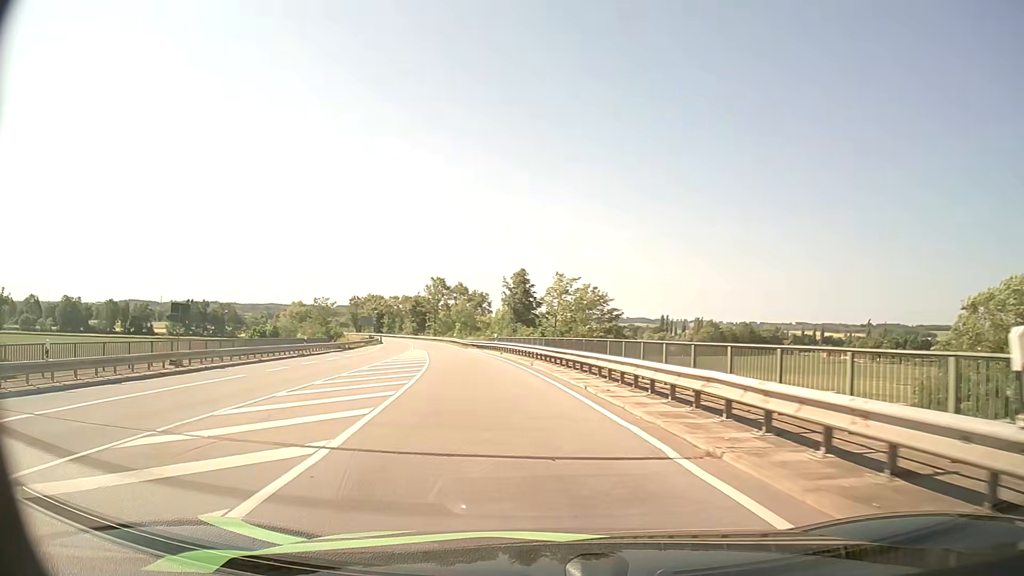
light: Day
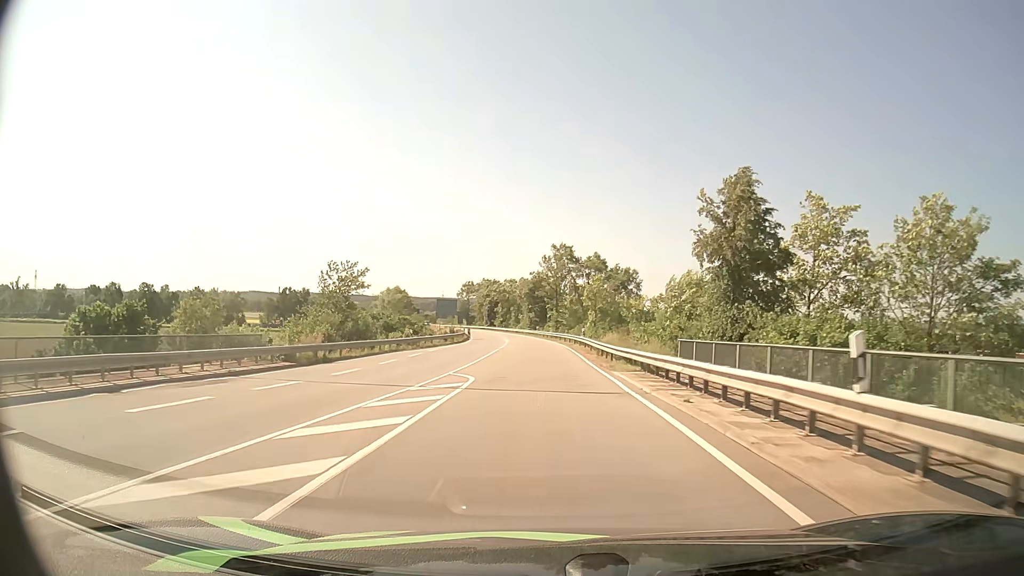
(-5.4, +41.6) m; -12°
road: secondary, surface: asphalt
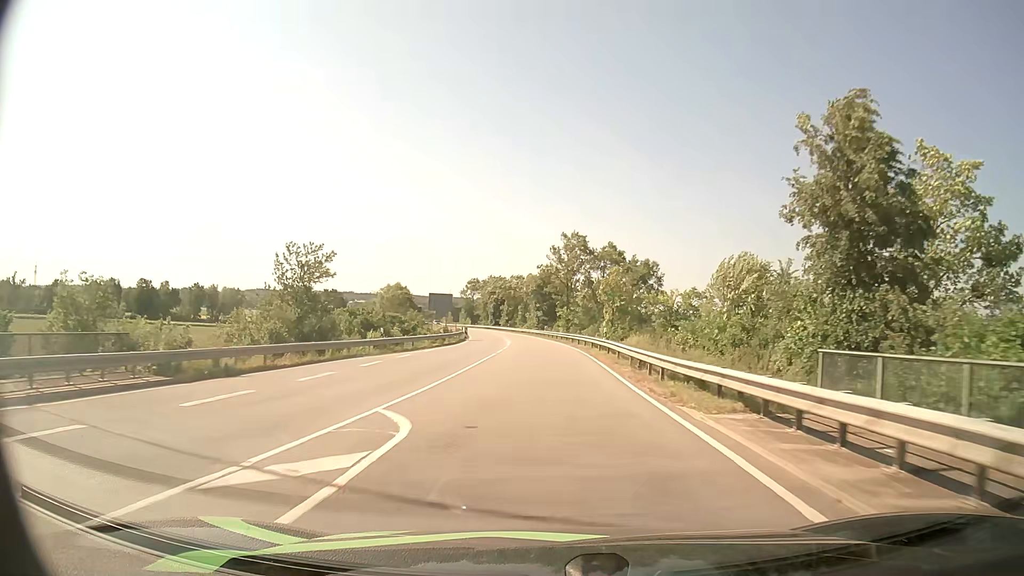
(-0.1, +10.4) m; -1°
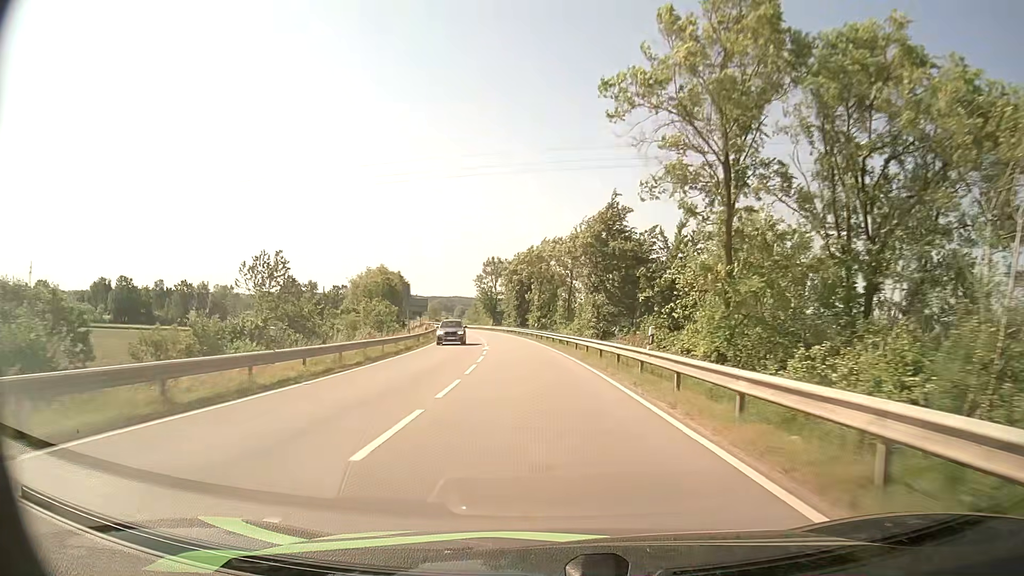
(-1.3, +58.5) m; -4°
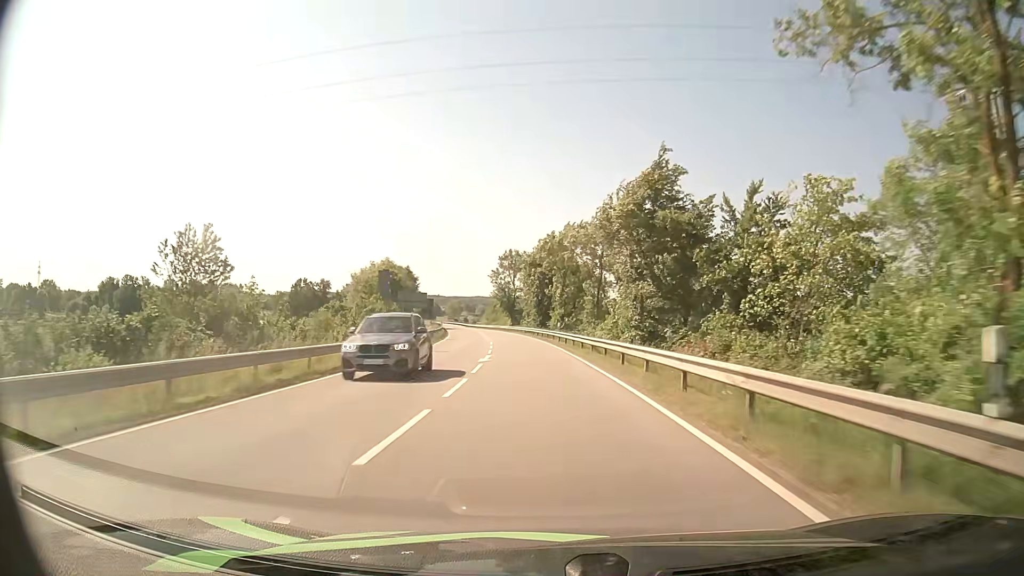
(-0.2, +12.2) m; -2°
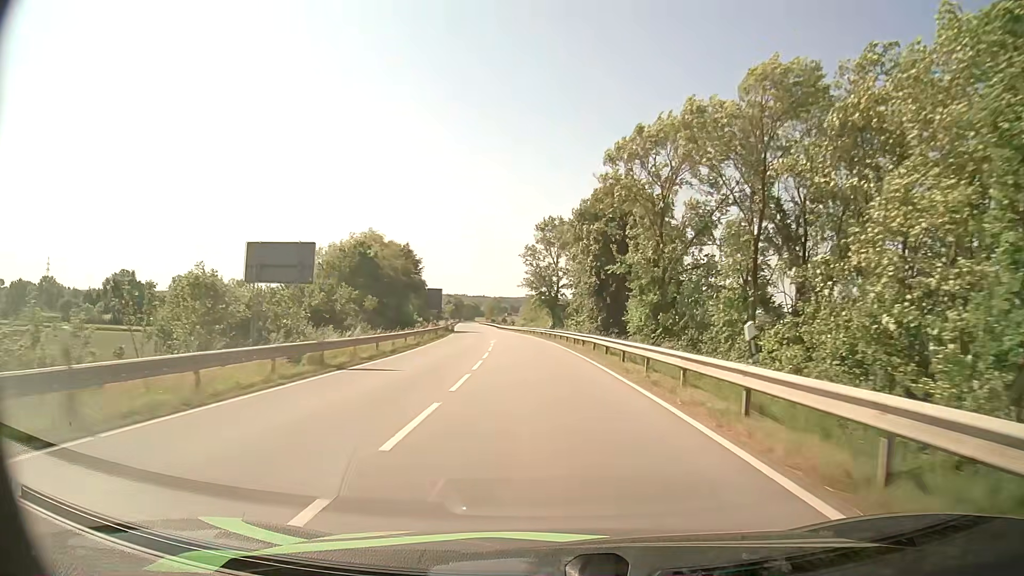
(-1.4, +35.3) m; -4°
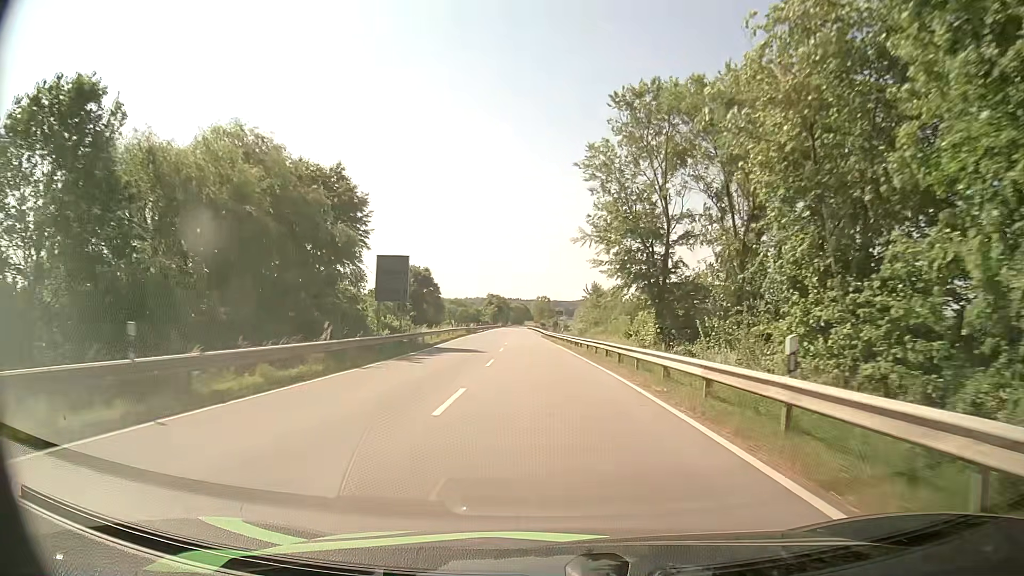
(-2.1, +45.3) m; -5°
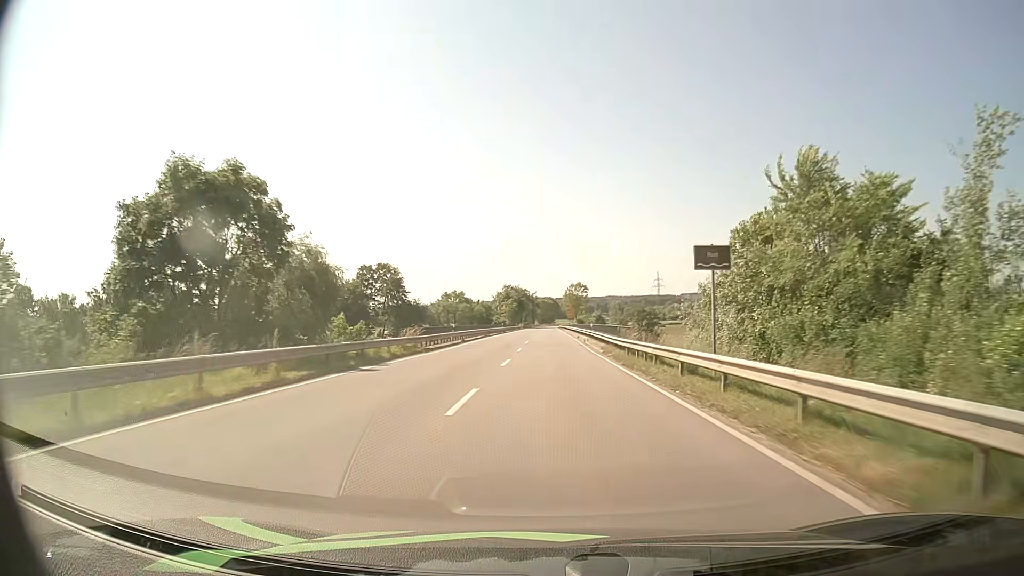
(-1.7, +60.0) m; -2°
(0, +10) (0, +20) (0, +30) (0, +40) (0, +50) (0, +60) (0, +70) (0, +80) (0, +90) (0, +100) m
